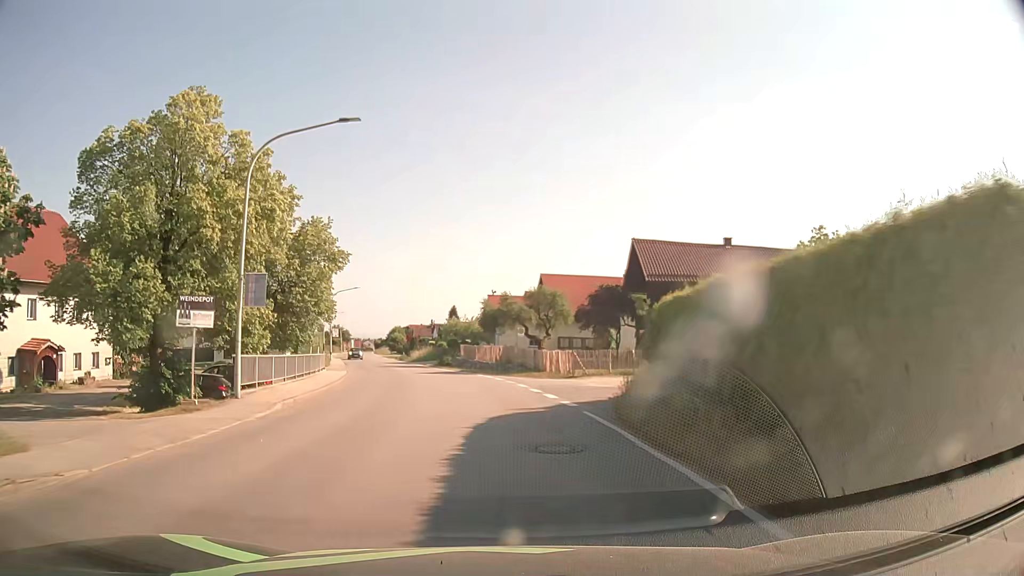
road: secondary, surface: asphalt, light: Day
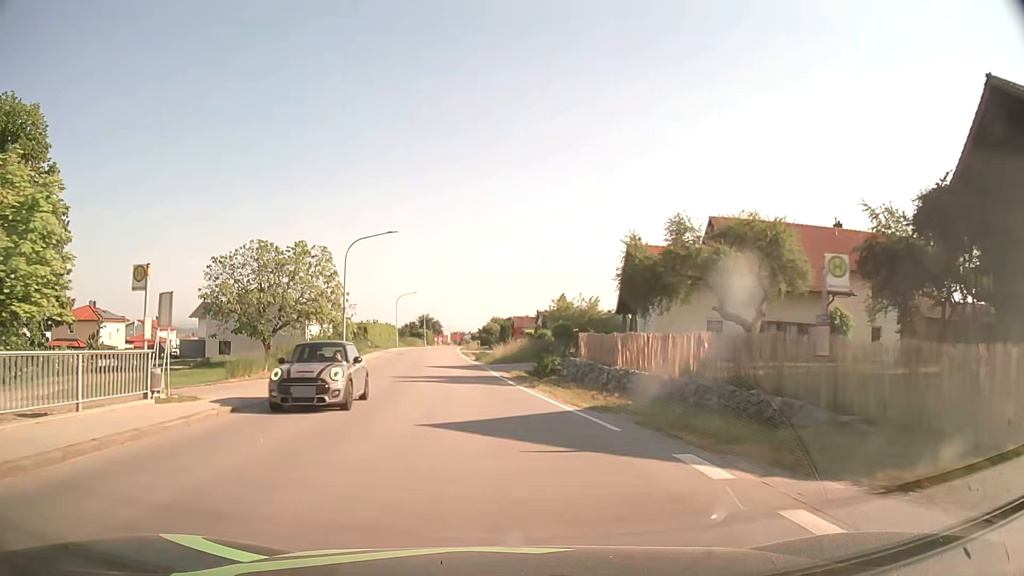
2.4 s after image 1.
(-2.1, +30.6) m; -9°
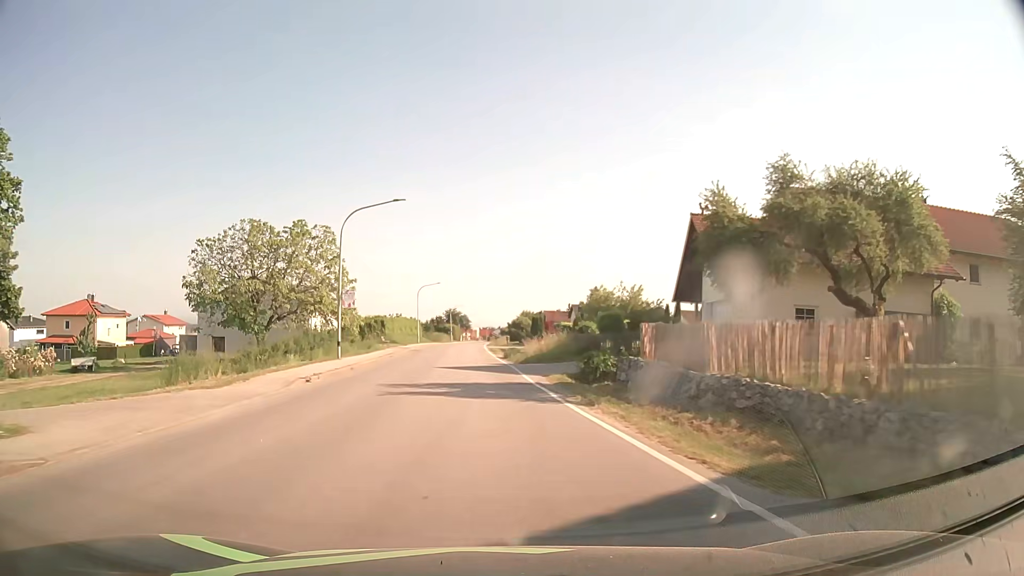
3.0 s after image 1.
(-0.2, +7.7) m; -2°
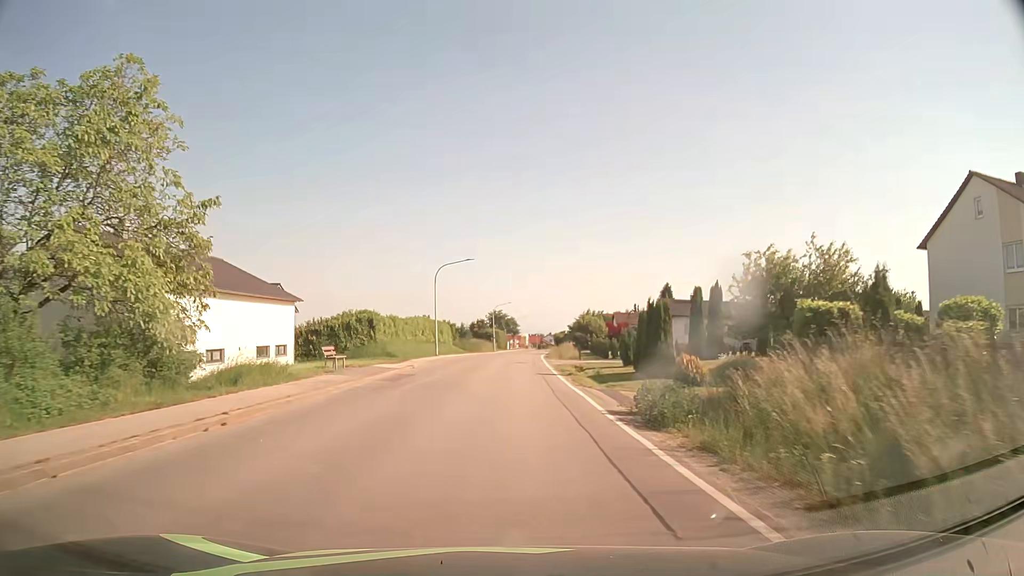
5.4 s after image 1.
(-1.7, +30.6) m; -4°
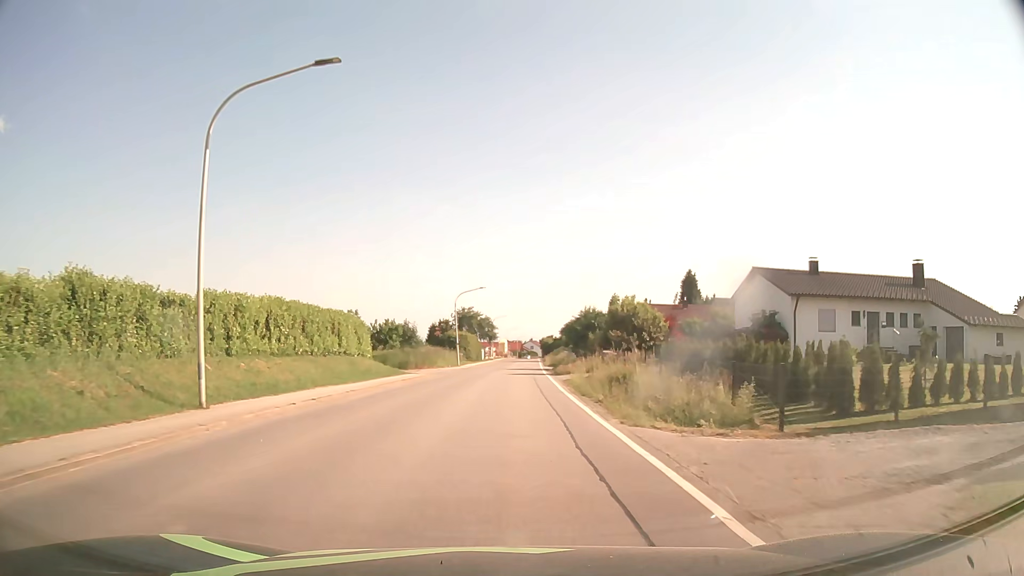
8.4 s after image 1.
(+0.5, +38.2) m; +2°
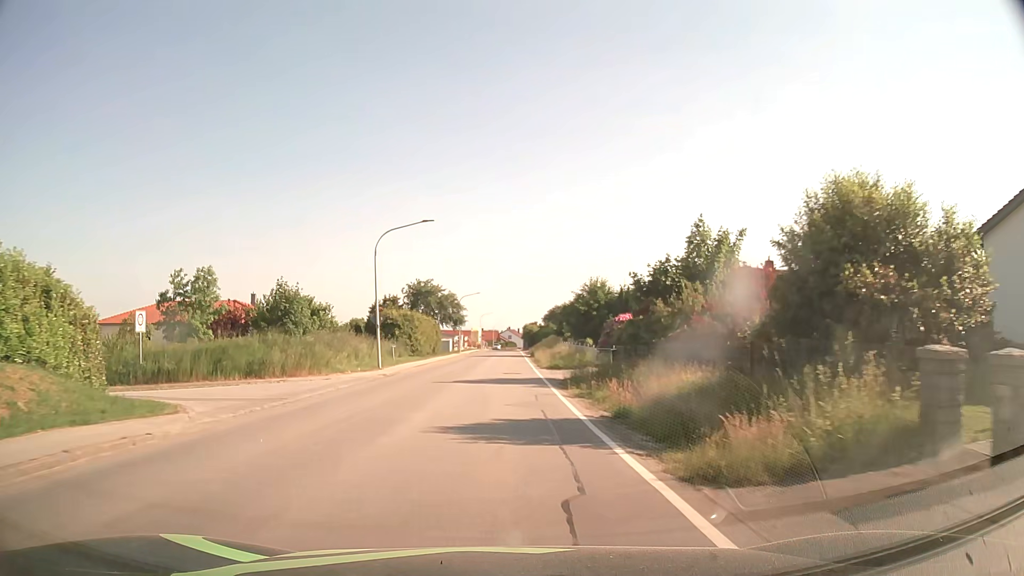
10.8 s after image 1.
(+0.6, +30.6) m; +2°
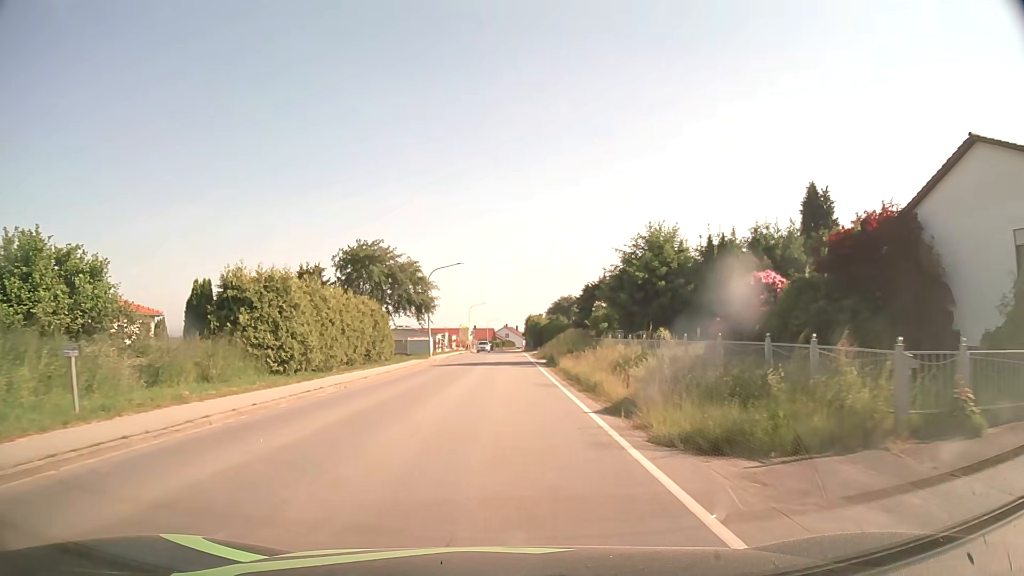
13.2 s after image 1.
(+0.1, +30.7) m; 0°
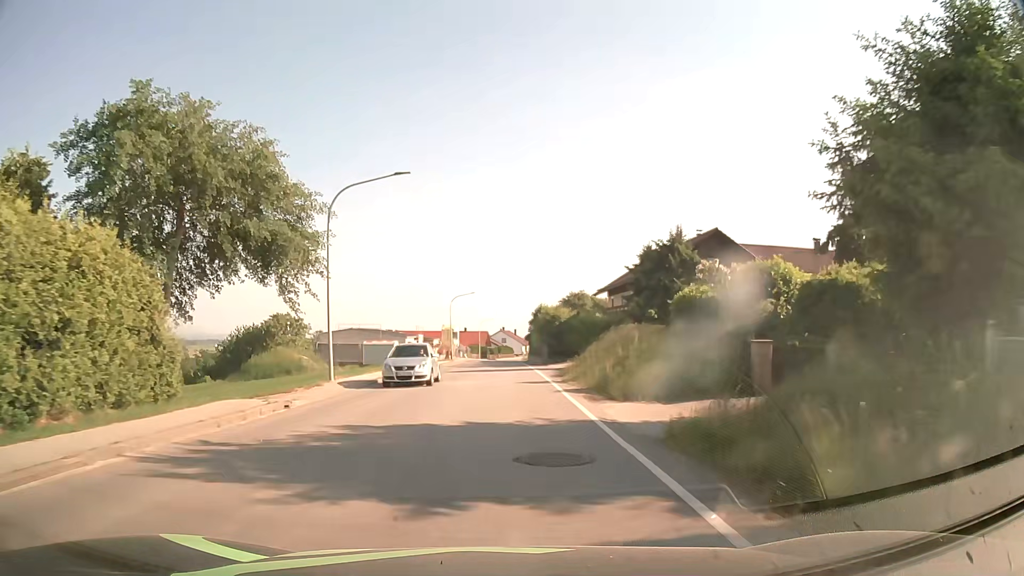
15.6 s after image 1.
(+0.2, +30.5) m; 0°
(0, +10) (0, +20) (0, +30) (0, +40) (0, +50) (-1, +60) (-1, +70) (-1, +80) (-1, +90) (0, +100) m
